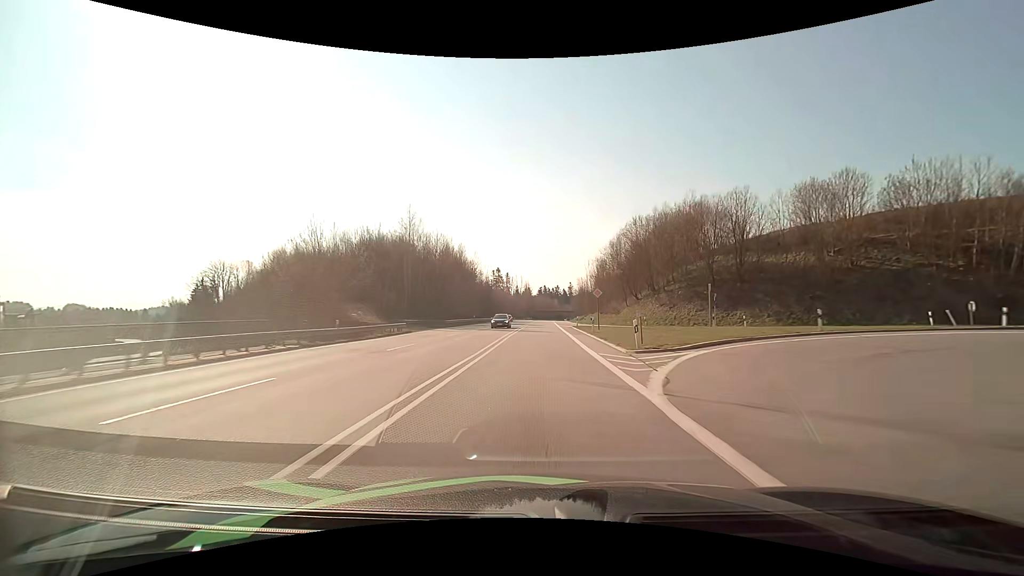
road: primary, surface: asphalt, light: Day
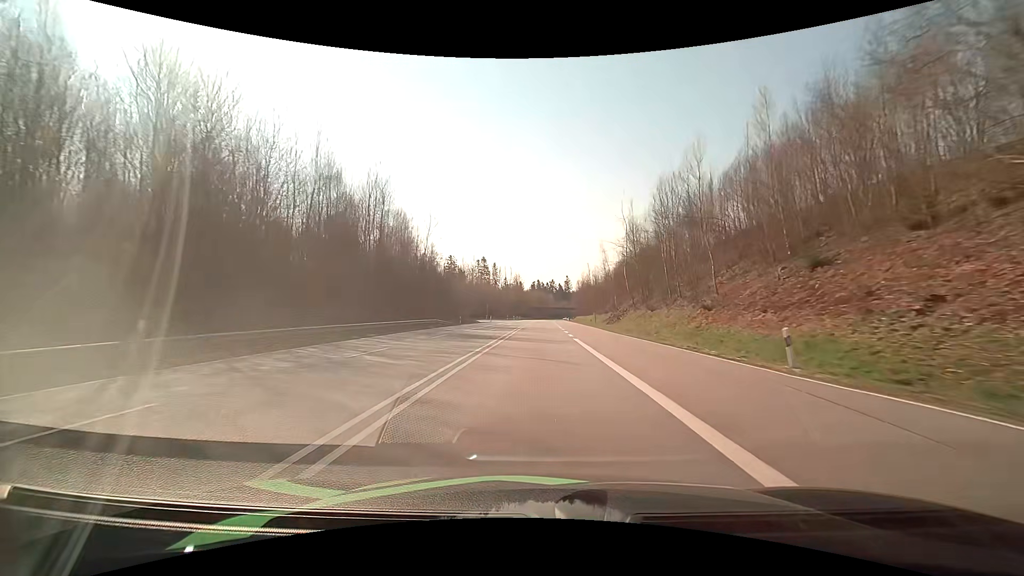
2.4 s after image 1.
(+0.4, +63.1) m; +1°
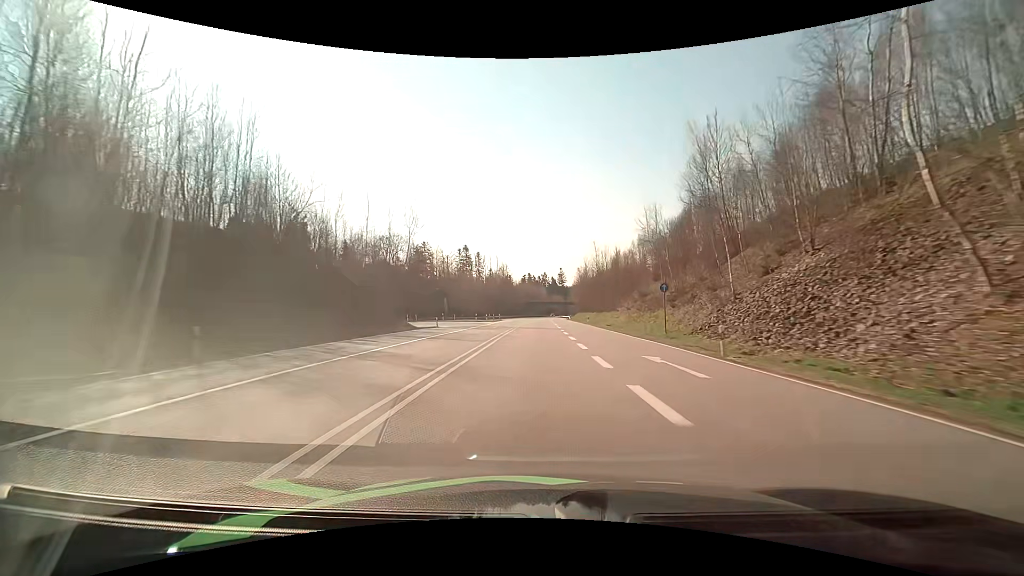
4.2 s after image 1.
(+0.5, +47.7) m; +1°
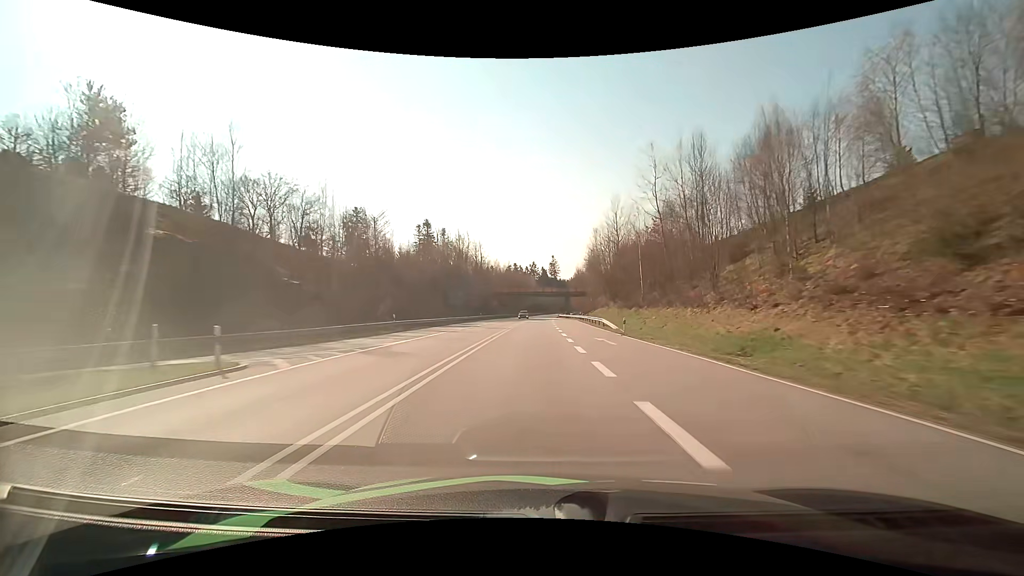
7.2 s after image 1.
(+0.6, +79.8) m; +1°
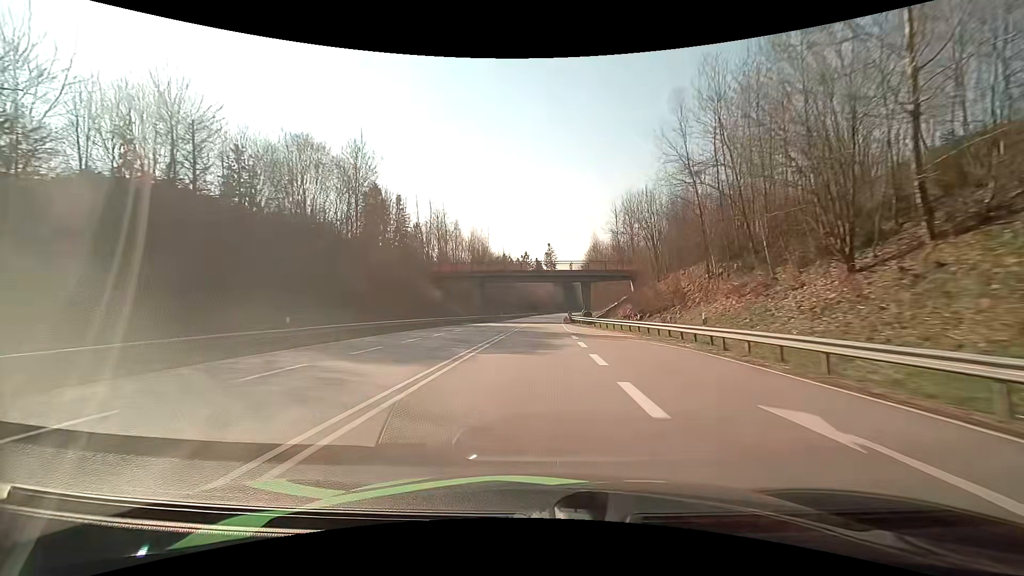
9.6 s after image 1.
(+0.3, +64.3) m; +1°
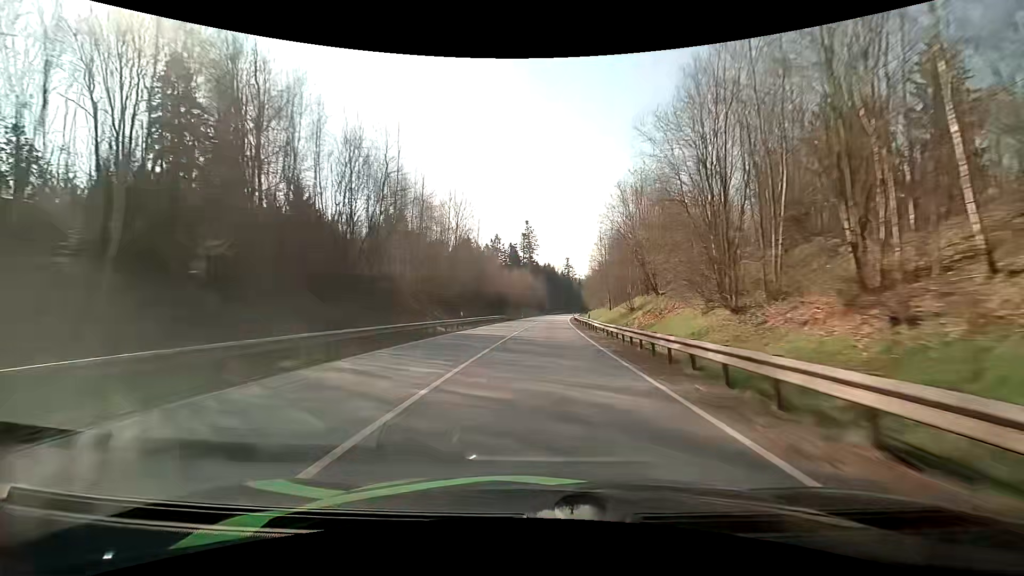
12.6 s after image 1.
(+1.5, +82.2) m; +3°
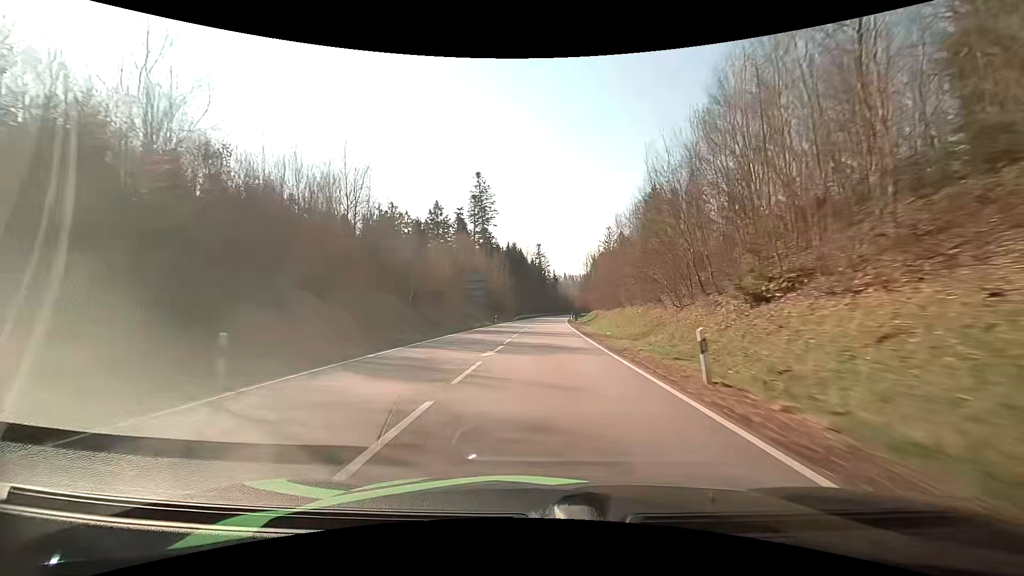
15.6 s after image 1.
(+2.3, +82.8) m; +4°
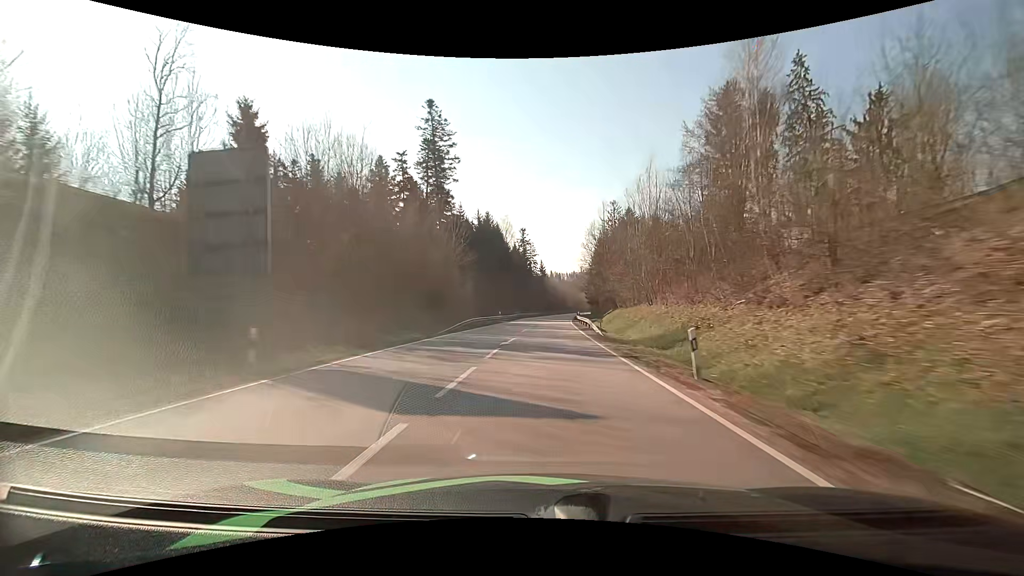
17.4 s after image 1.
(+0.5, +49.5) m; +1°
(0, +10) (0, +20) (0, +30) (+1, +40) (+1, +50) (+1, +60) (+2, +70) (+3, +80) (+3, +90) (+4, +100) m
